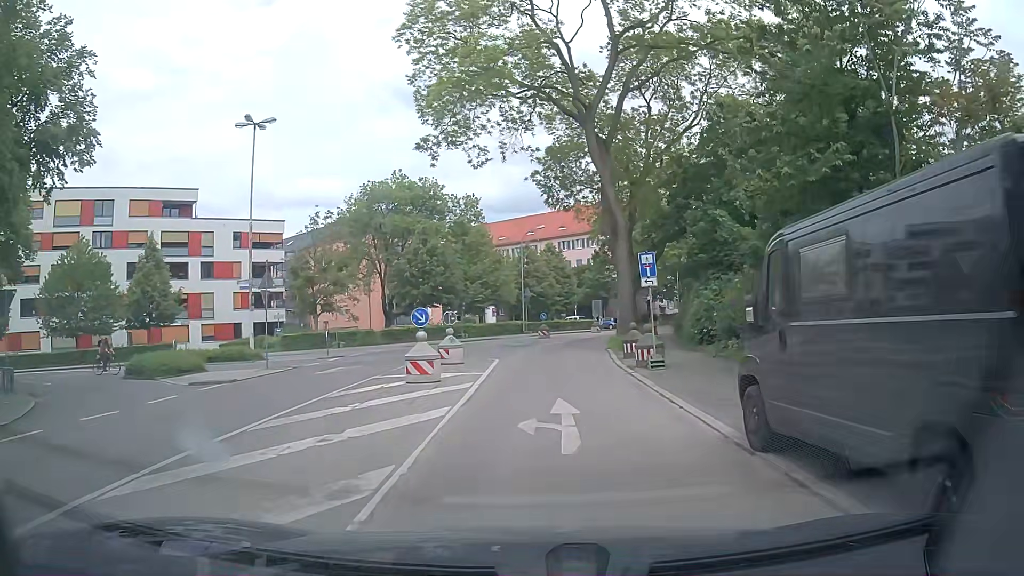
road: tertiary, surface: asphalt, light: Day
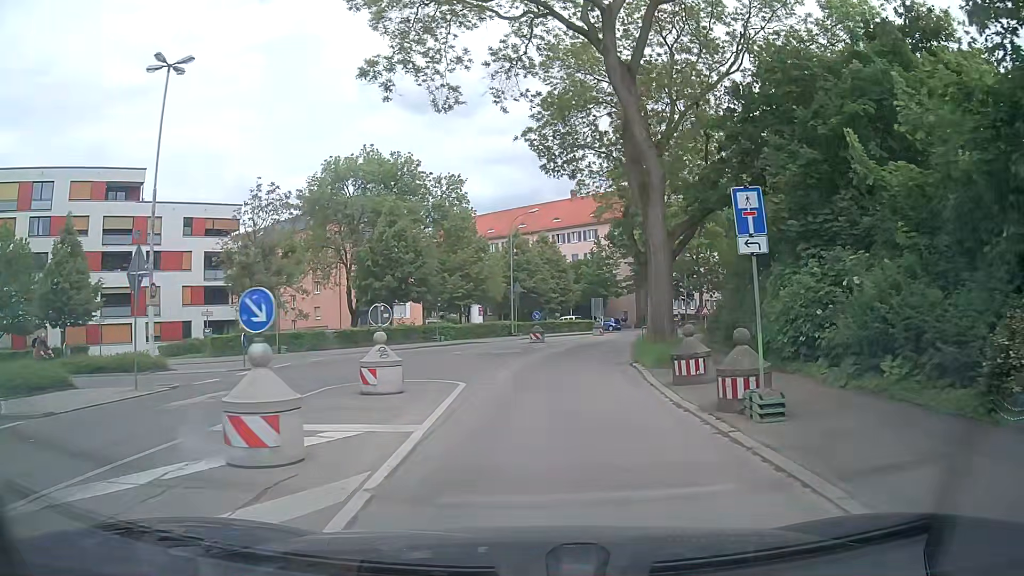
(0.0, +8.9) m; +2°
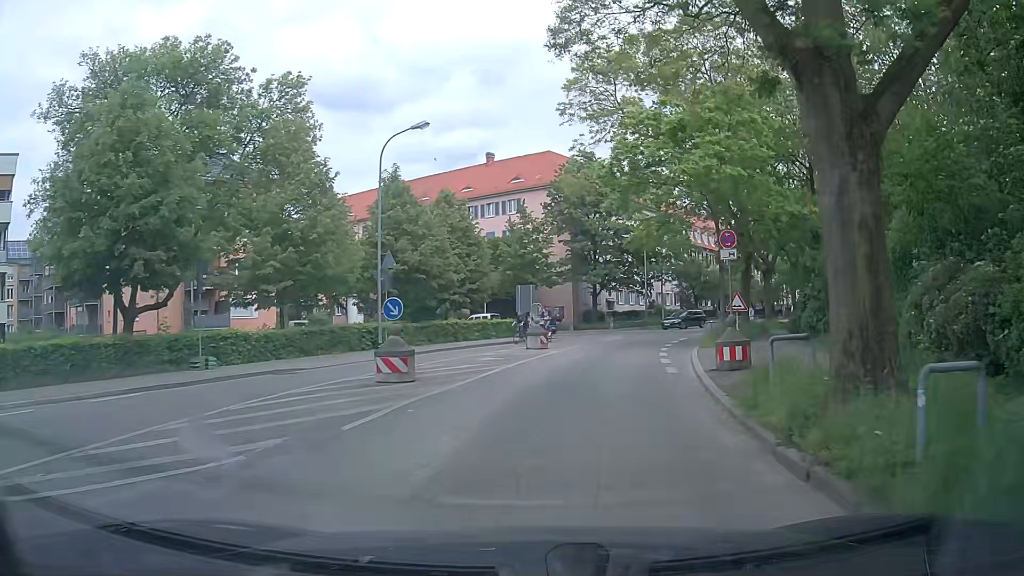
(+0.8, +22.4) m; +7°
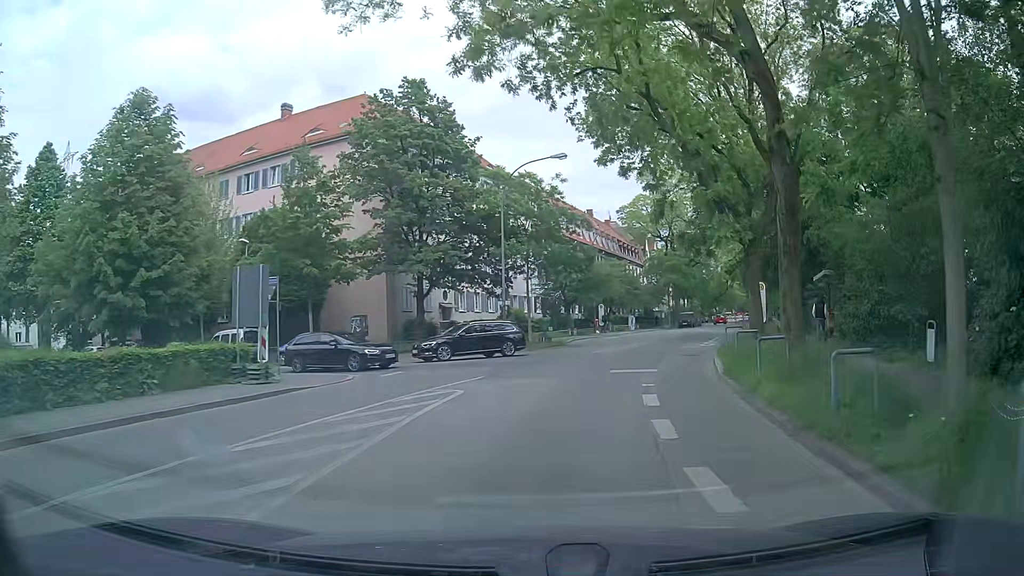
(+2.4, +22.6) m; +13°
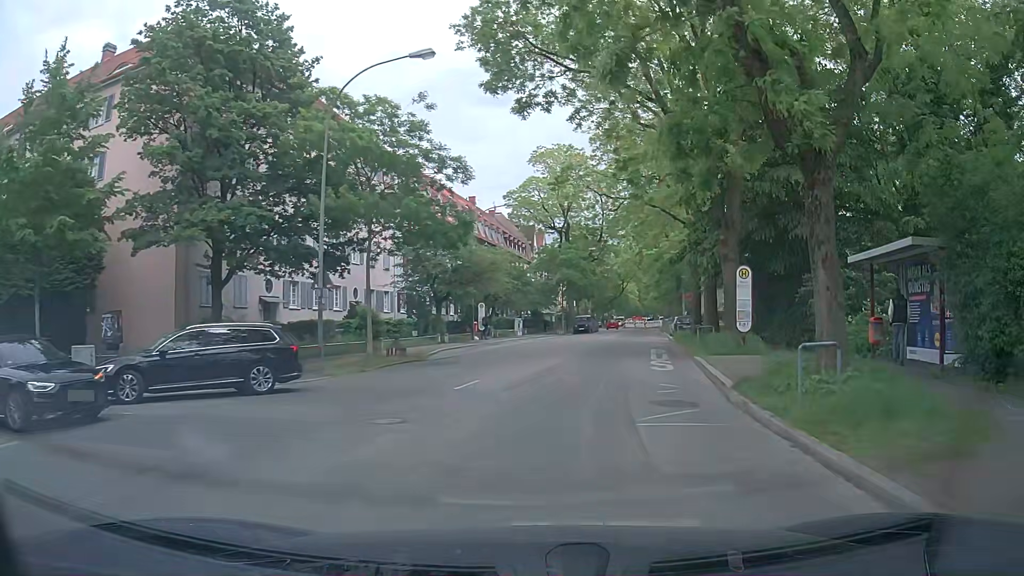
(+1.1, +13.4) m; +7°
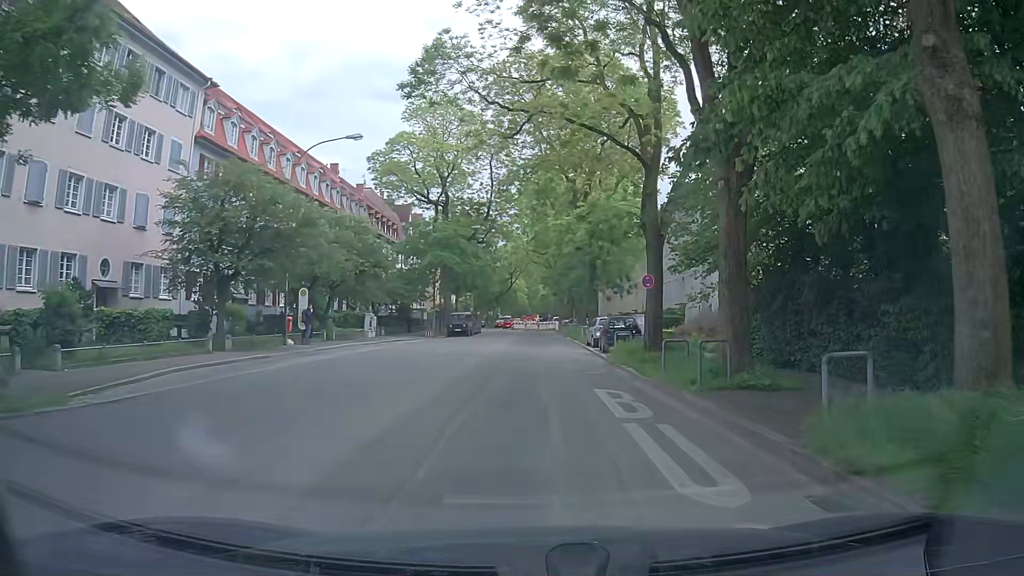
(+2.5, +17.3) m; +13°
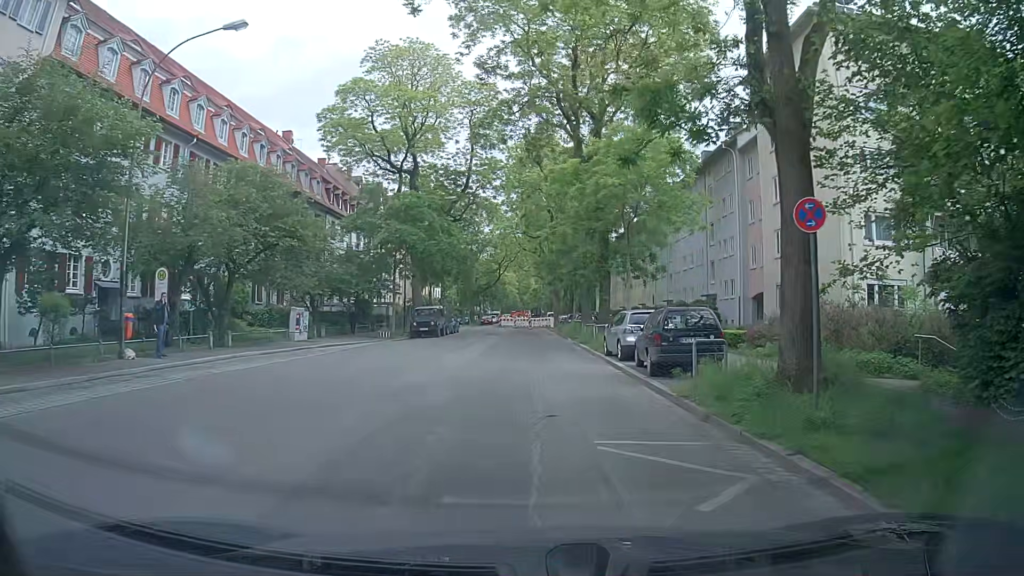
(0.0, +13.0) m; +1°
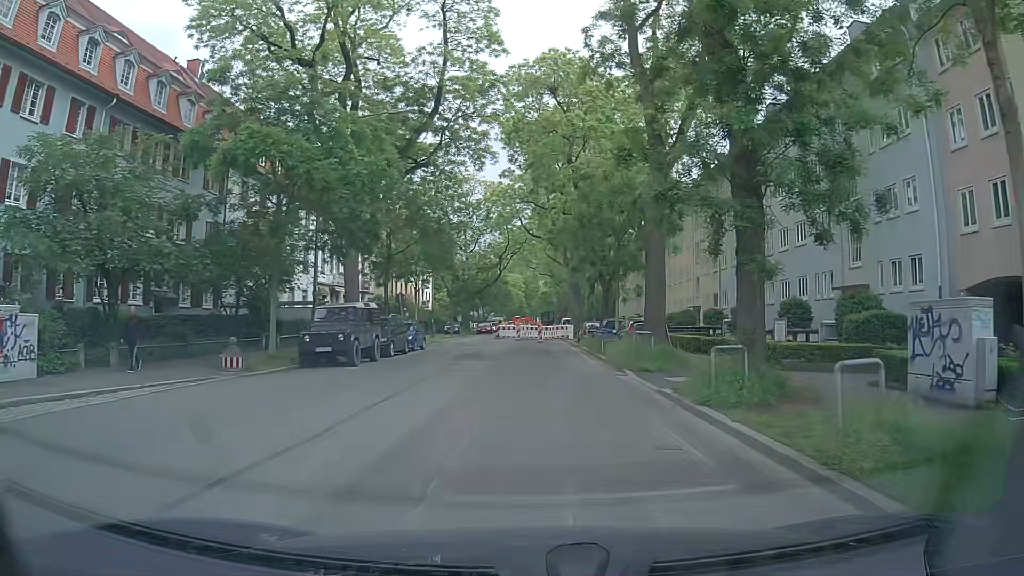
(-0.3, +21.6) m; -2°
(0, +10) (0, +20) (0, +30) (-1, +40) (-3, +50) (-4, +60) (-2, +70) (0, +79) (+2, +89) (+3, +99) m
